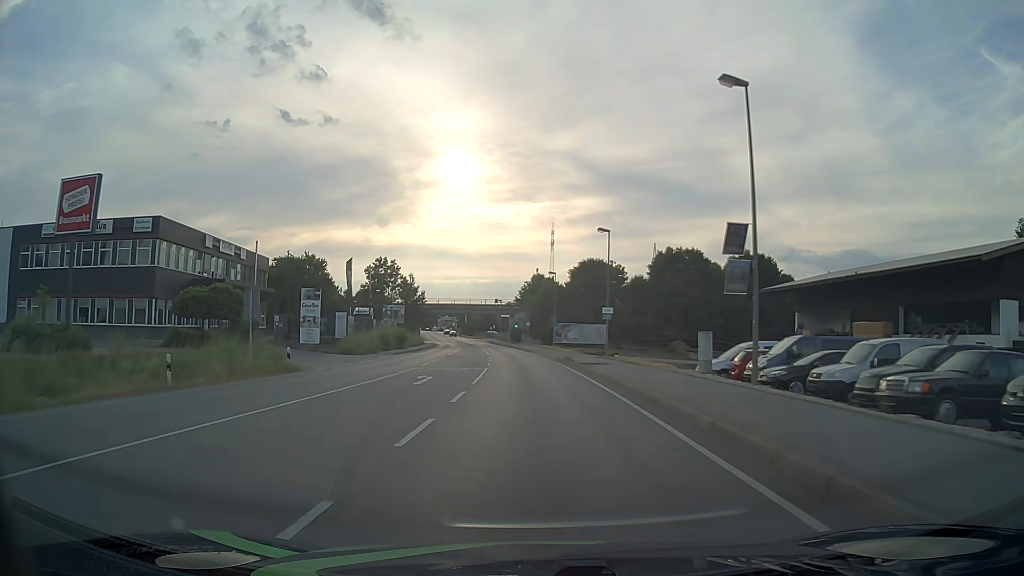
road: primary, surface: asphalt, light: Day
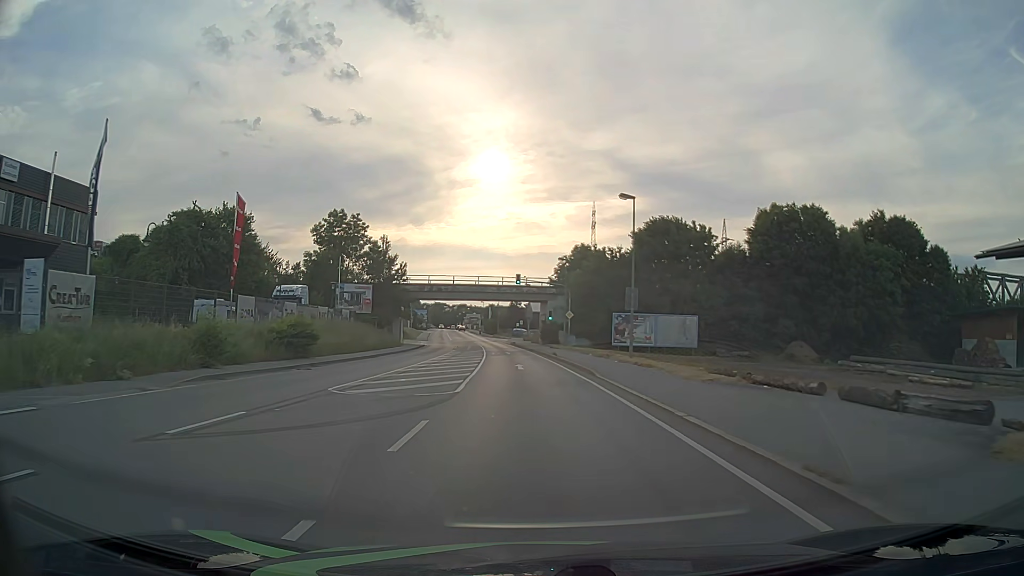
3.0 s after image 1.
(-0.9, +38.3) m; -3°
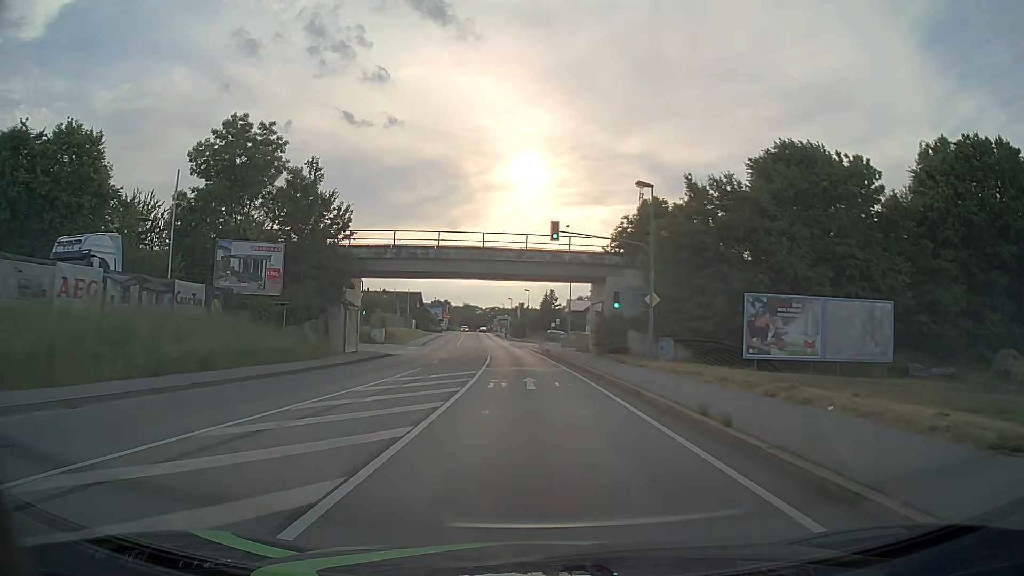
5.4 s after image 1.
(-0.8, +30.5) m; -3°
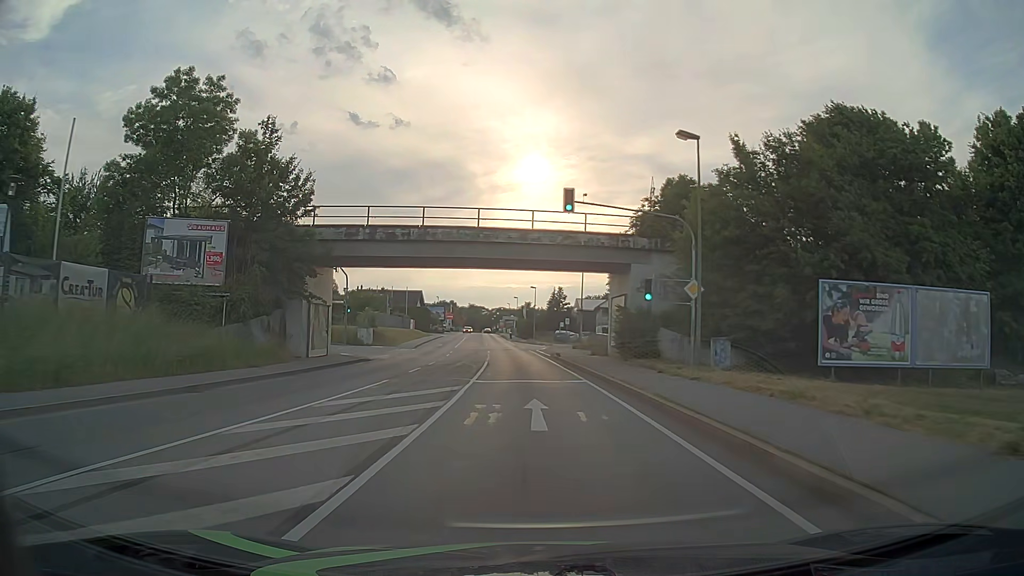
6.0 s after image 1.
(0.0, +7.6) m; 0°
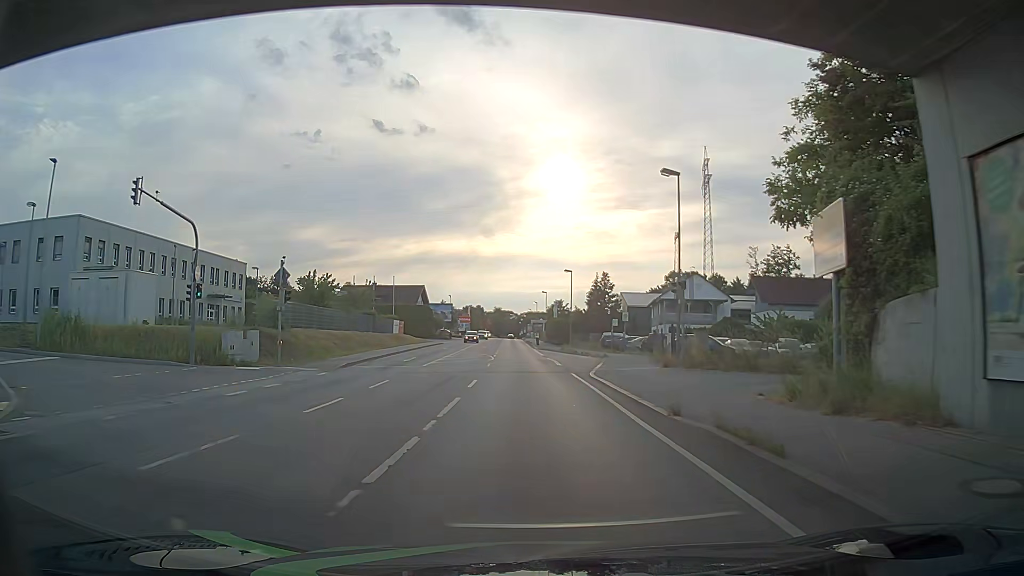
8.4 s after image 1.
(-0.6, +30.3) m; -3°
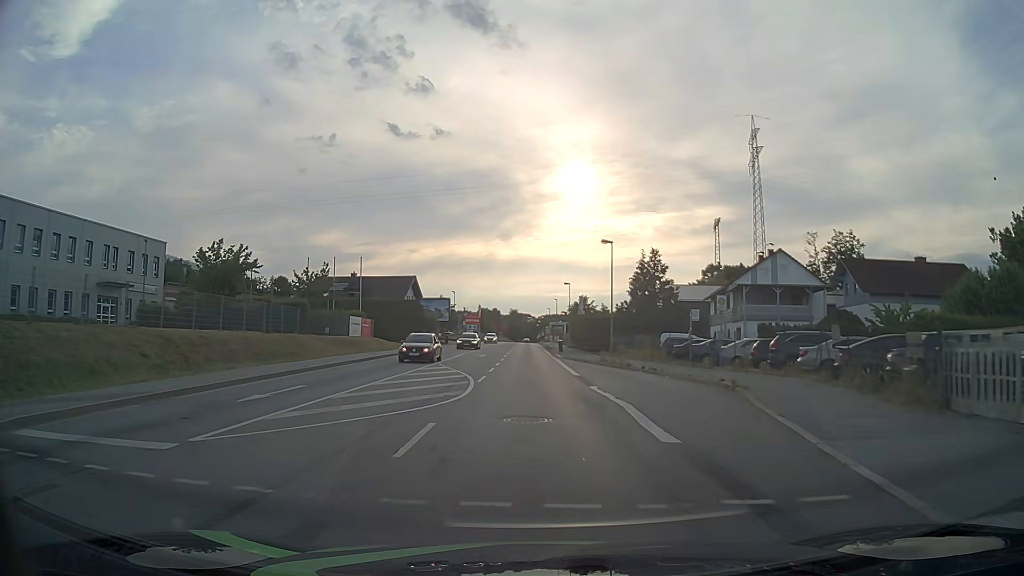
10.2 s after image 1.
(-0.5, +22.8) m; -1°
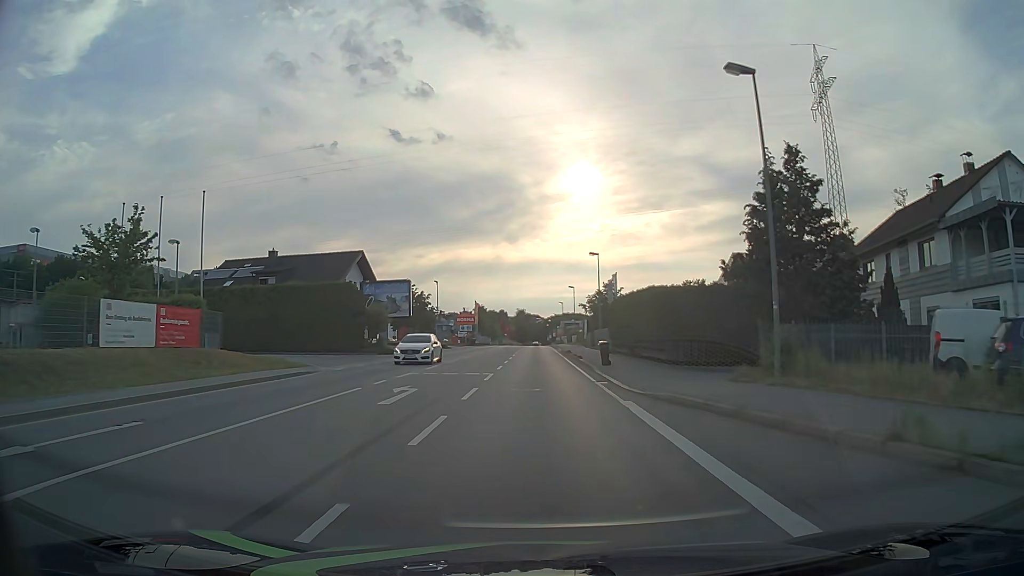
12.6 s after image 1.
(-0.3, +30.3) m; -1°
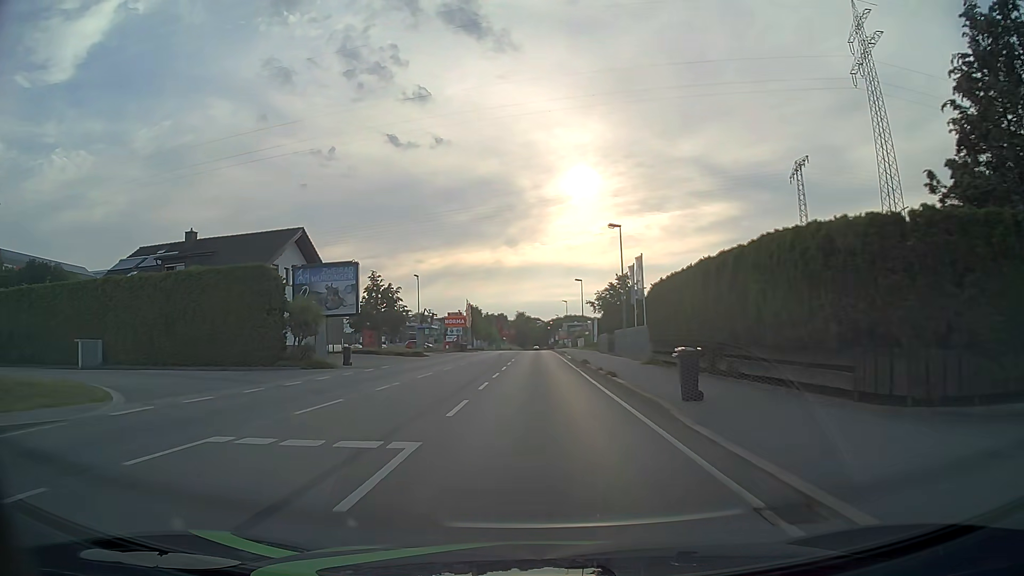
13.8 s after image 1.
(0.0, +15.2) m; 0°
(0, +10) (0, +20) (0, +30) (0, +40) (0, +50) (0, +60) (0, +70) (0, +80) (0, +90) (0, +100) m
